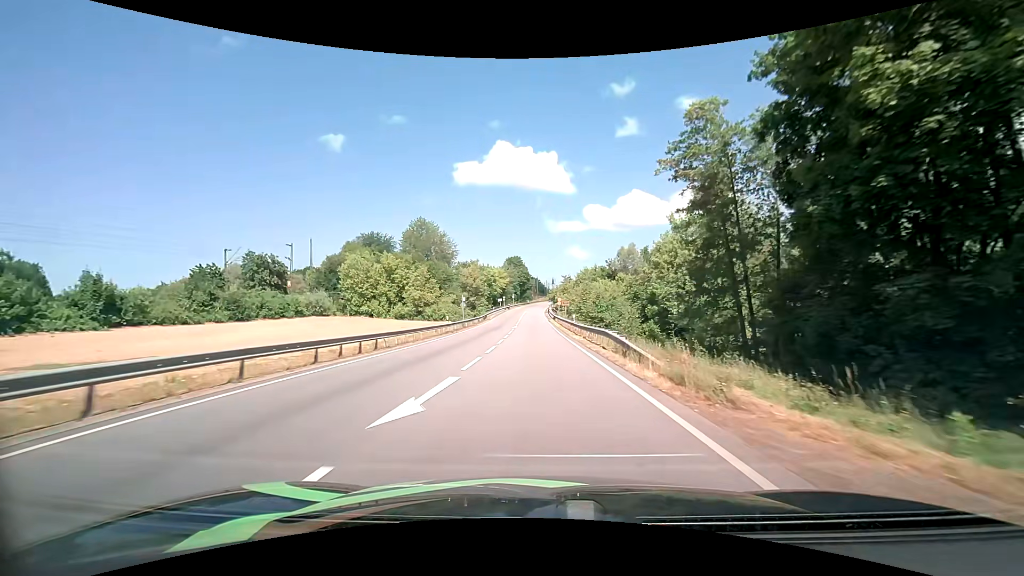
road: primary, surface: asphalt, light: Day
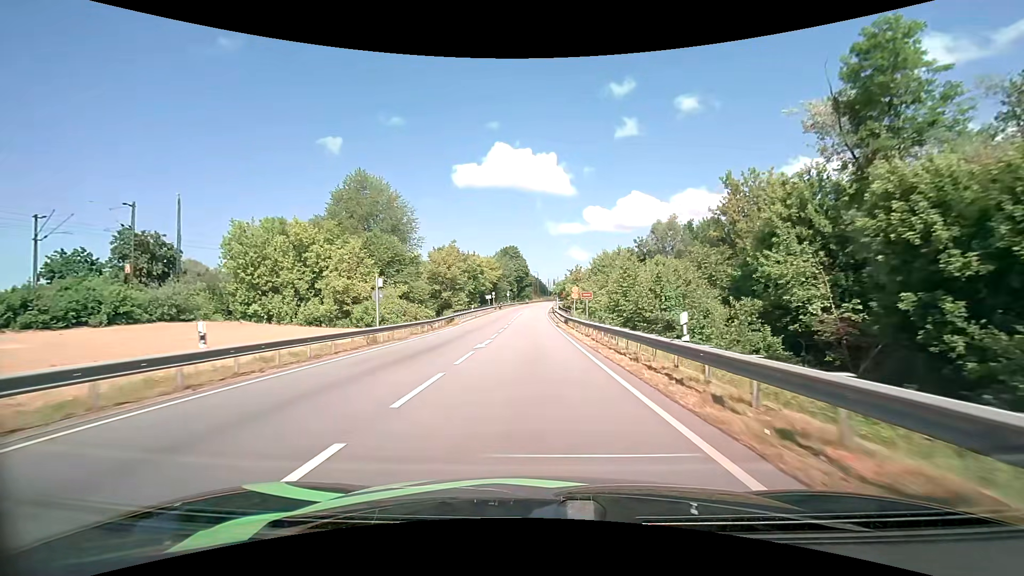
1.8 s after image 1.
(0.0, +29.7) m; 0°
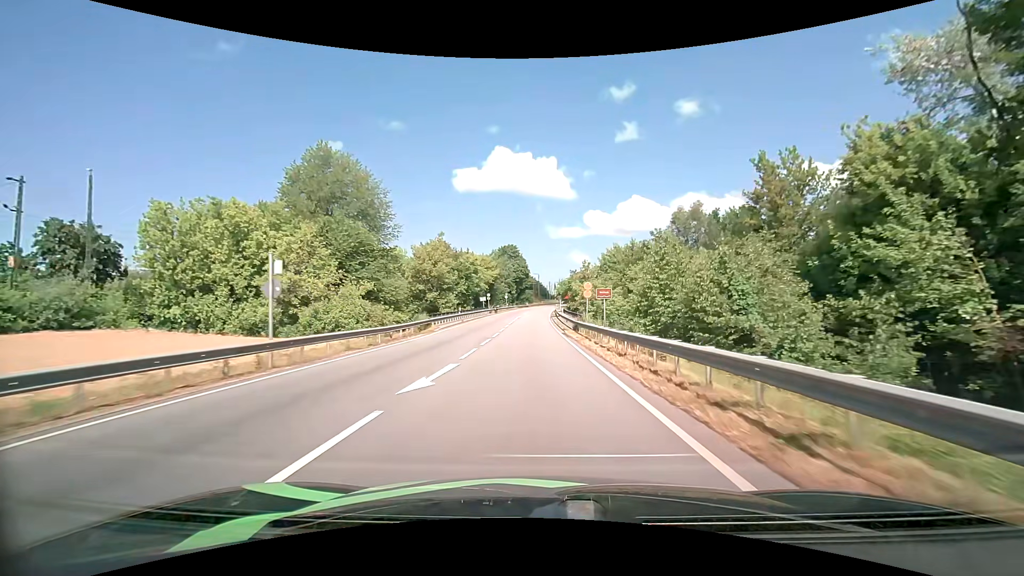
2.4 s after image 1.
(0.0, +10.3) m; 0°
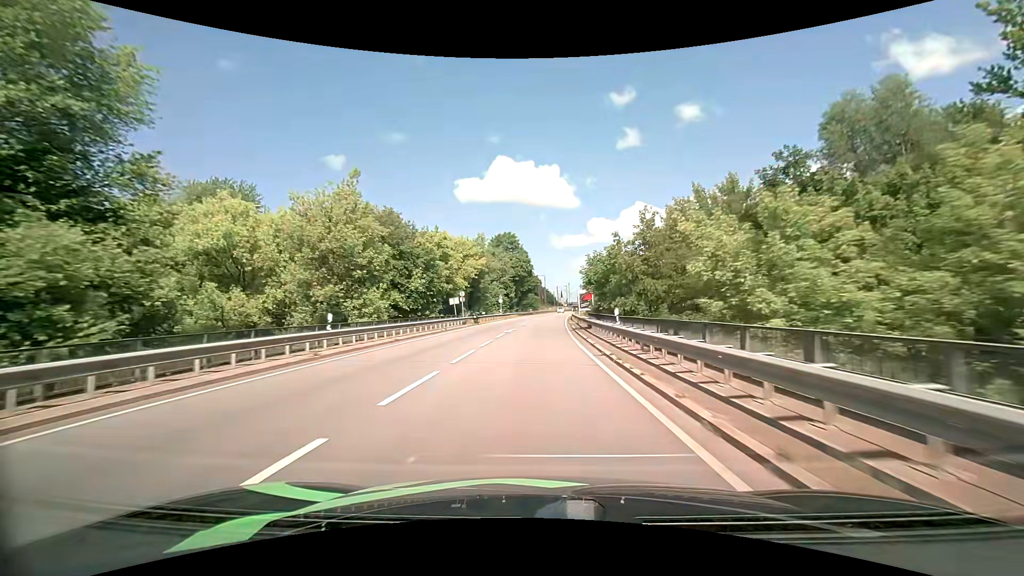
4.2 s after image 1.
(-0.1, +31.9) m; -1°
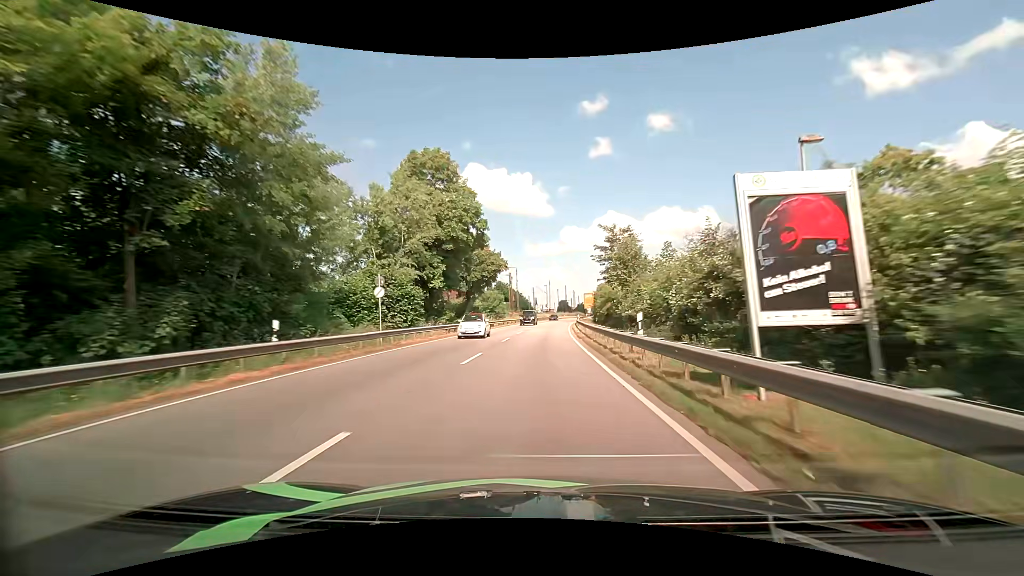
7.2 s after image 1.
(+1.2, +54.1) m; +3°
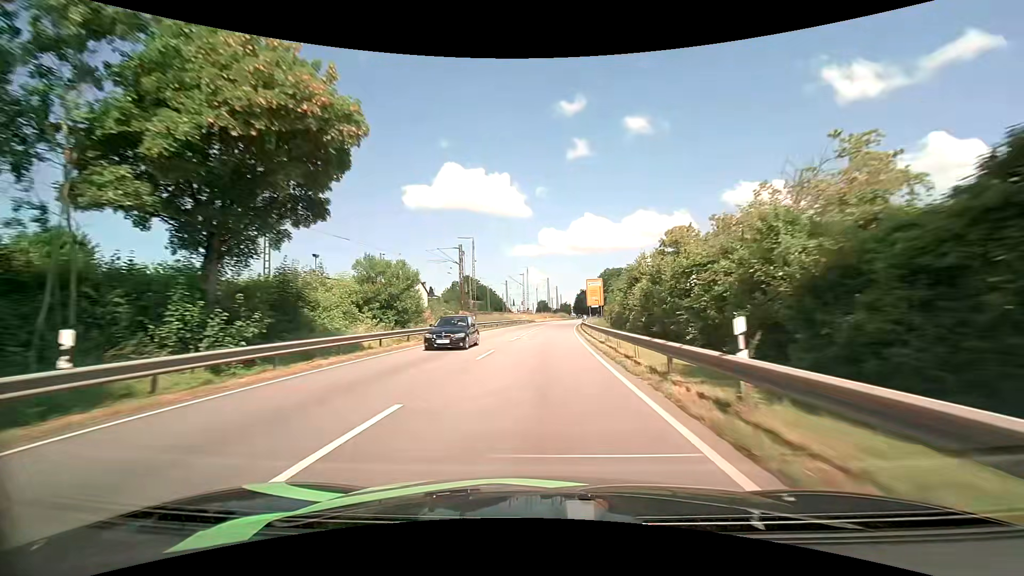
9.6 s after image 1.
(+0.8, +45.4) m; +2°
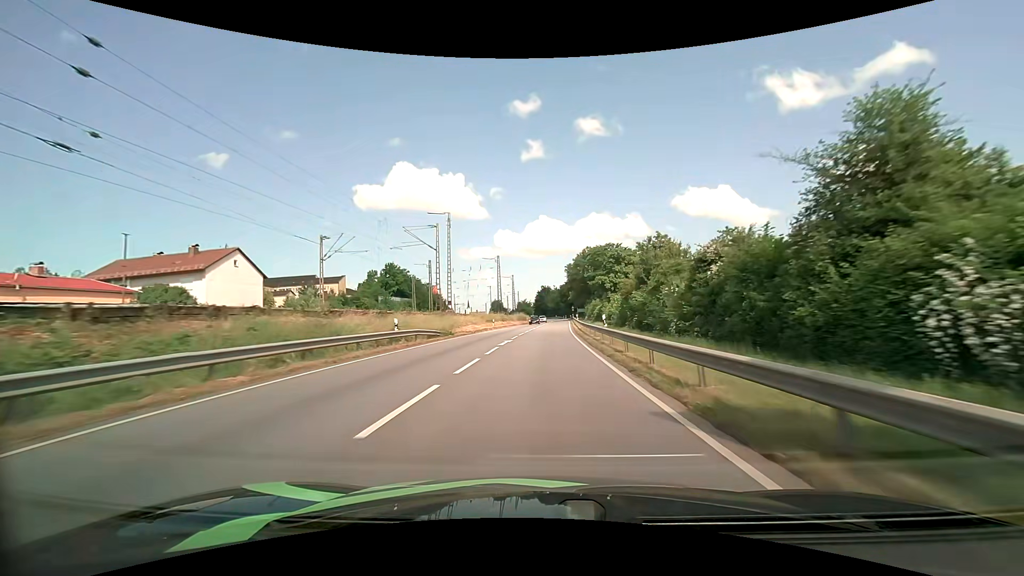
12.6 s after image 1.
(+2.1, +58.4) m; +5°
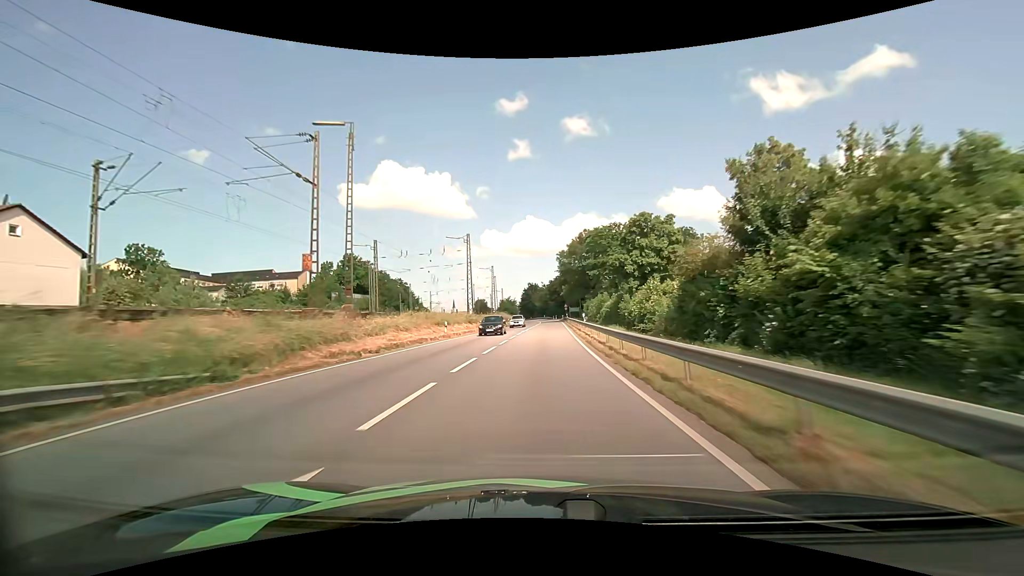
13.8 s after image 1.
(+0.3, +23.8) m; +2°
(0, +10) (0, +20) (0, +30) (+1, +40) (+1, +50) (+1, +60) (+2, +70) (+2, +80) (+2, +90) (+2, +100) m
